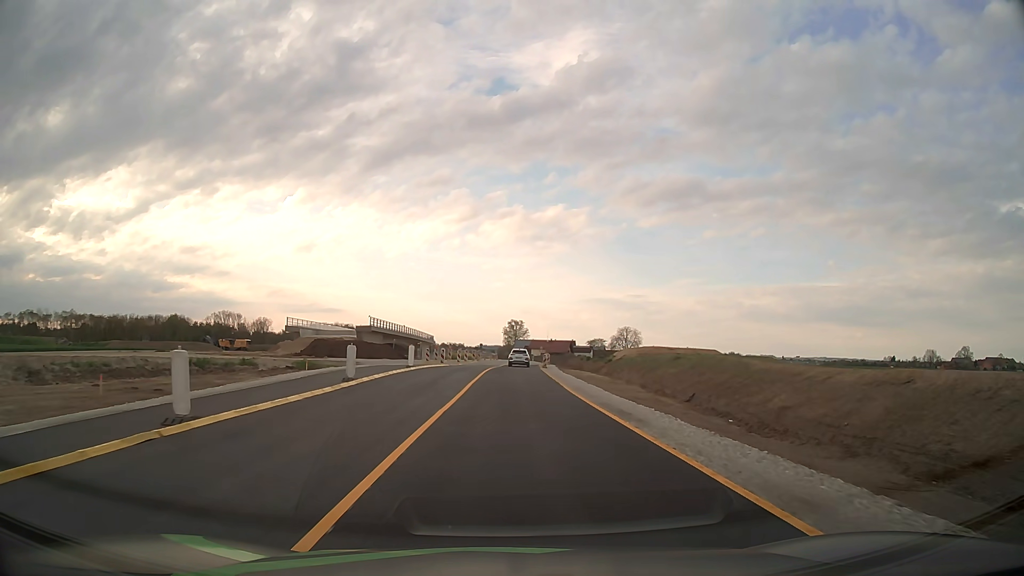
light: Day
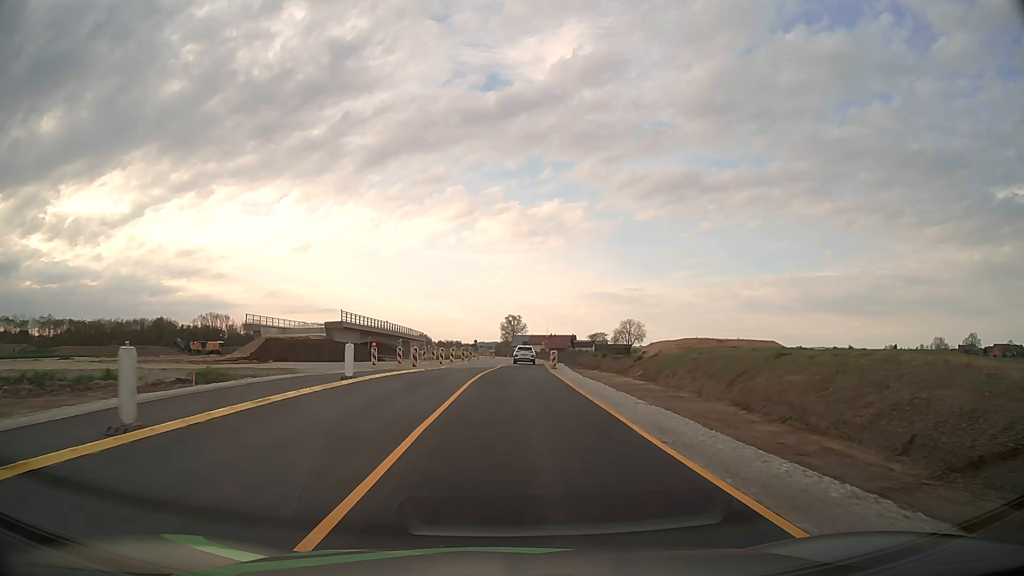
(0.0, +14.1) m; 0°
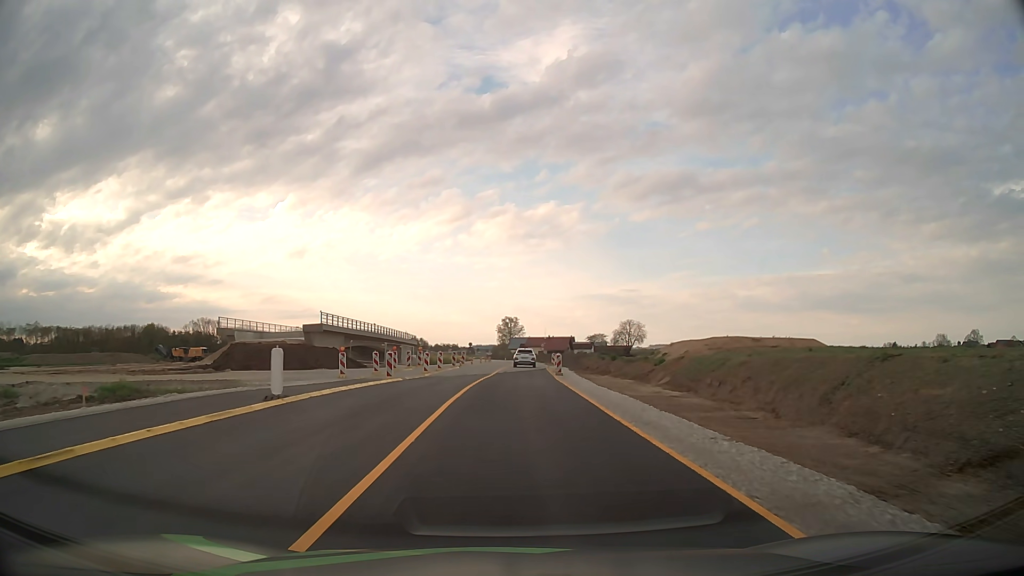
(0.0, +7.0) m; 0°
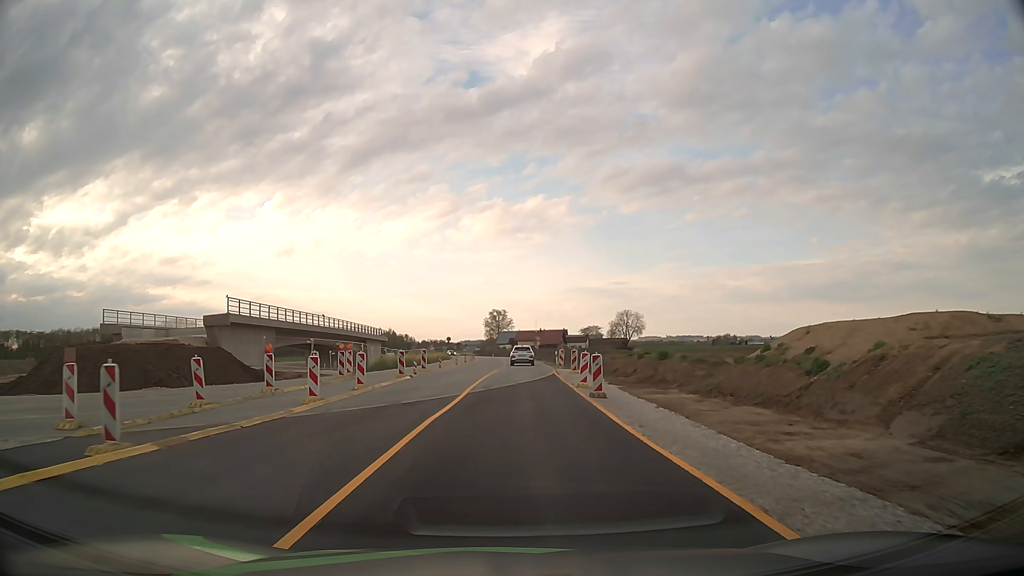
(+0.1, +20.8) m; +1°
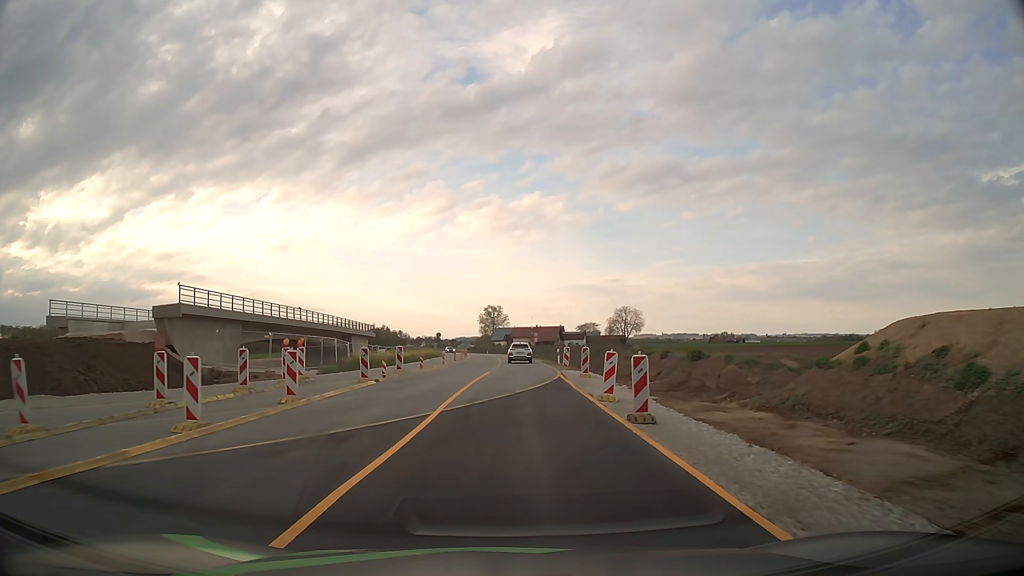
(0.0, +6.9) m; 0°
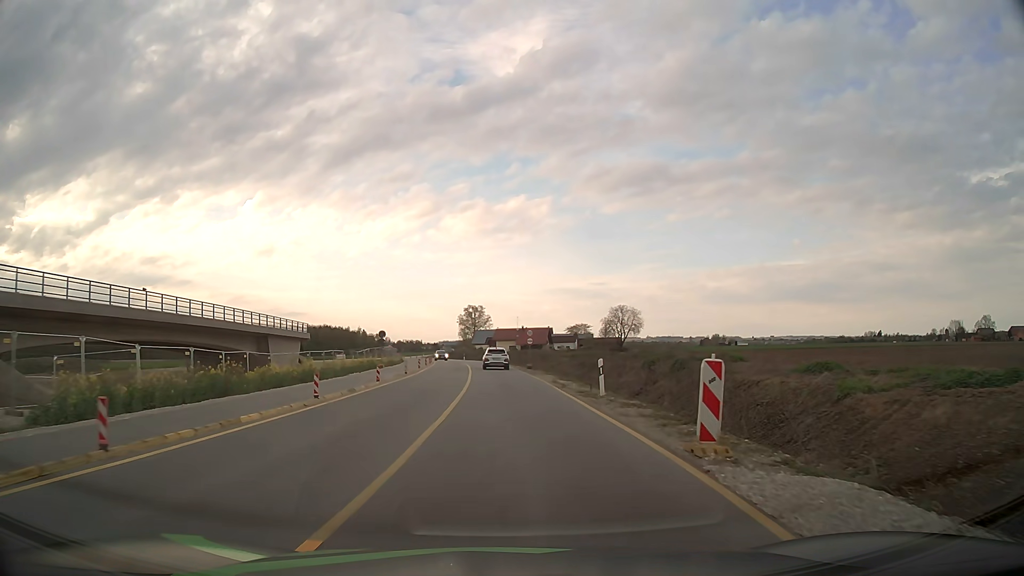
(+0.4, +27.7) m; +1°
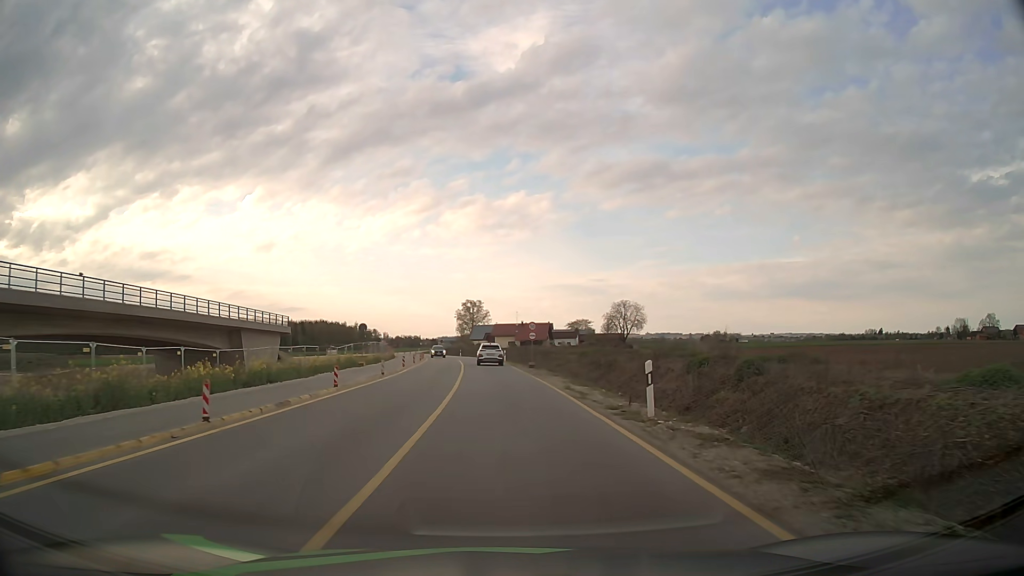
(0.0, +6.9) m; 0°
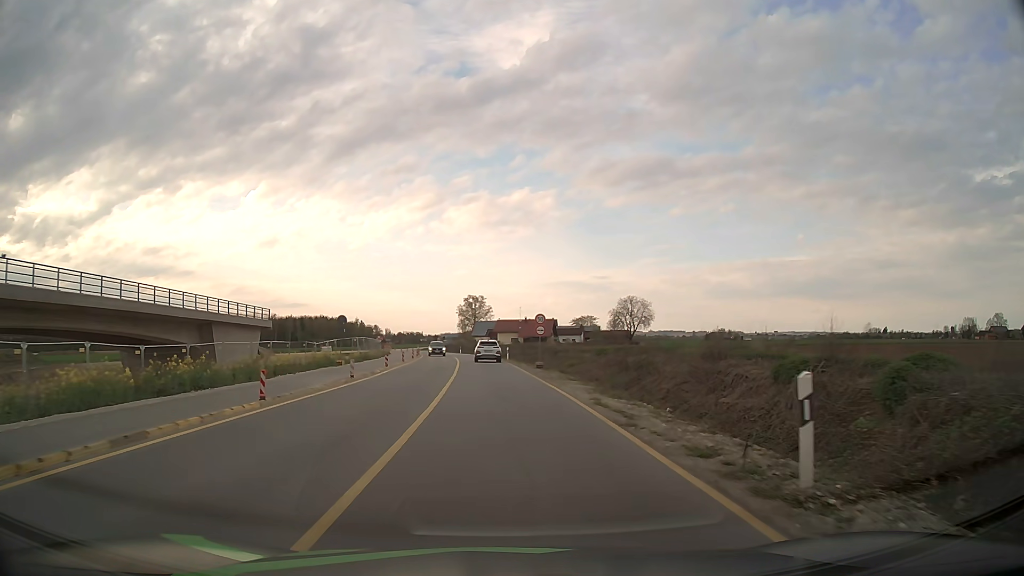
(0.0, +6.9) m; 0°
(0, +10) (0, +20) (-1, +30) (-1, +40) (-2, +50) (-3, +60) (-4, +70) (-5, +80) (-7, +90) (-8, +99) m
